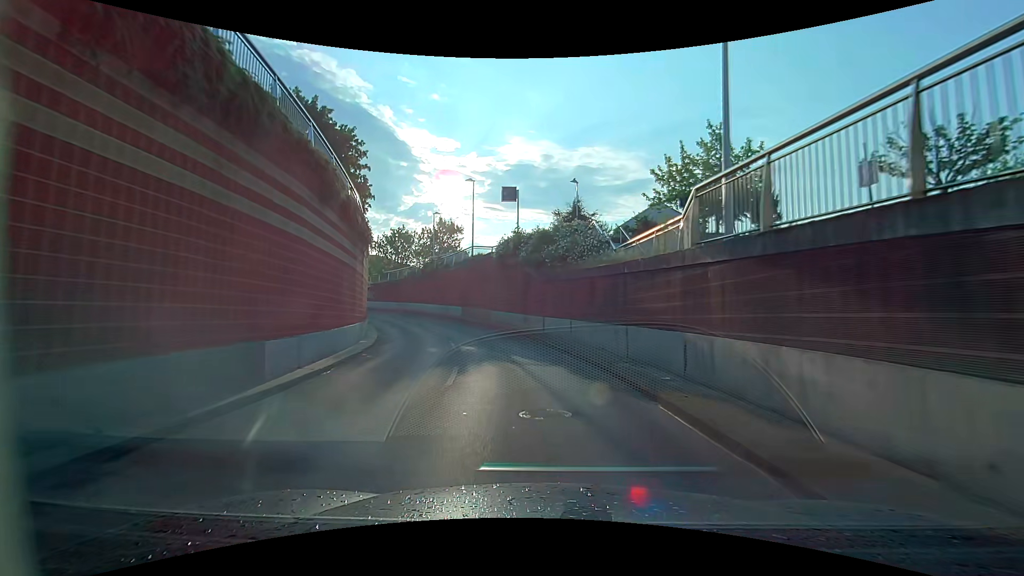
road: unclassified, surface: asphalt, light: Day
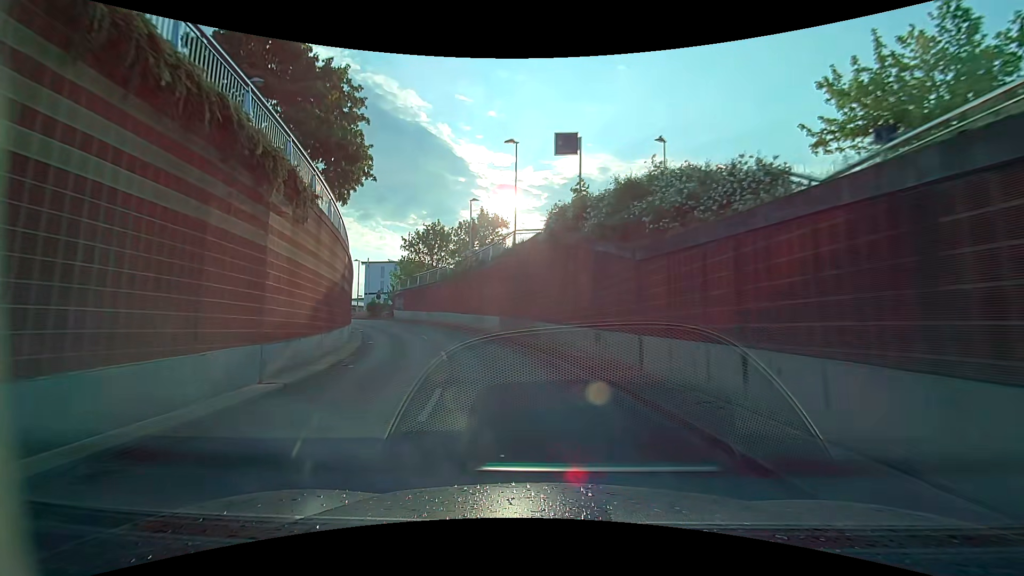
(-1.1, +11.7) m; -10°
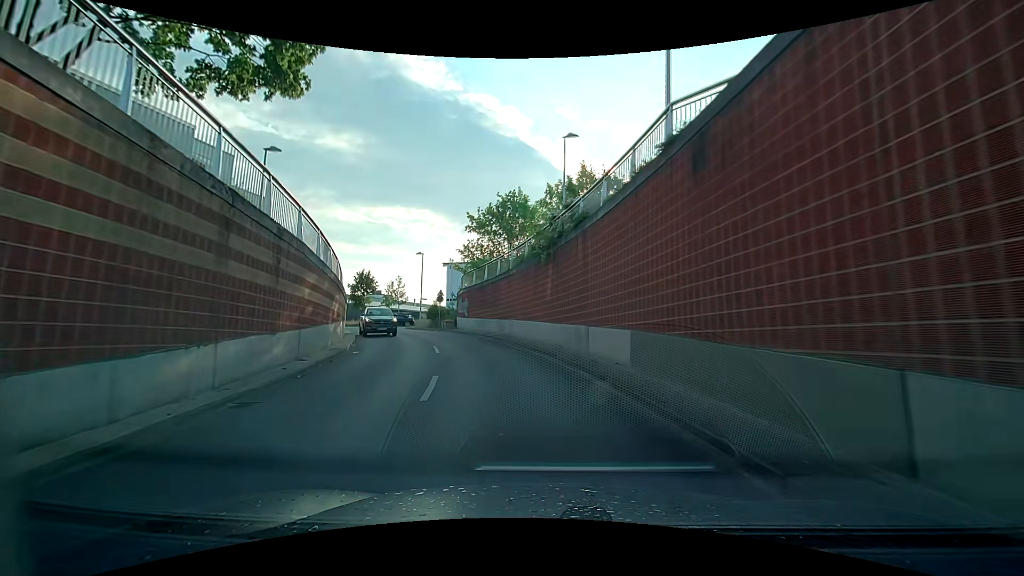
(-1.9, +16.9) m; -12°
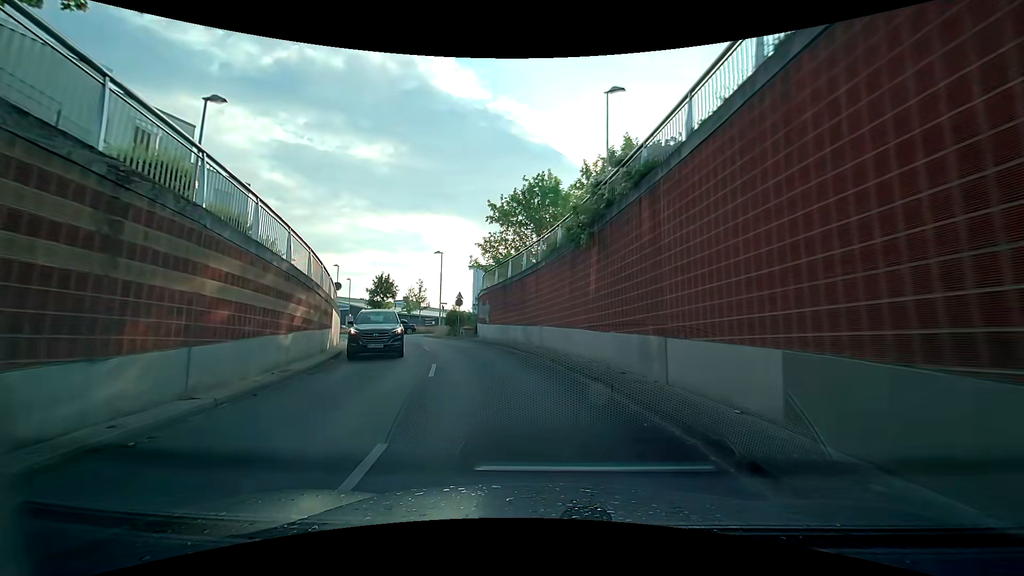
(-0.3, +5.6) m; -3°
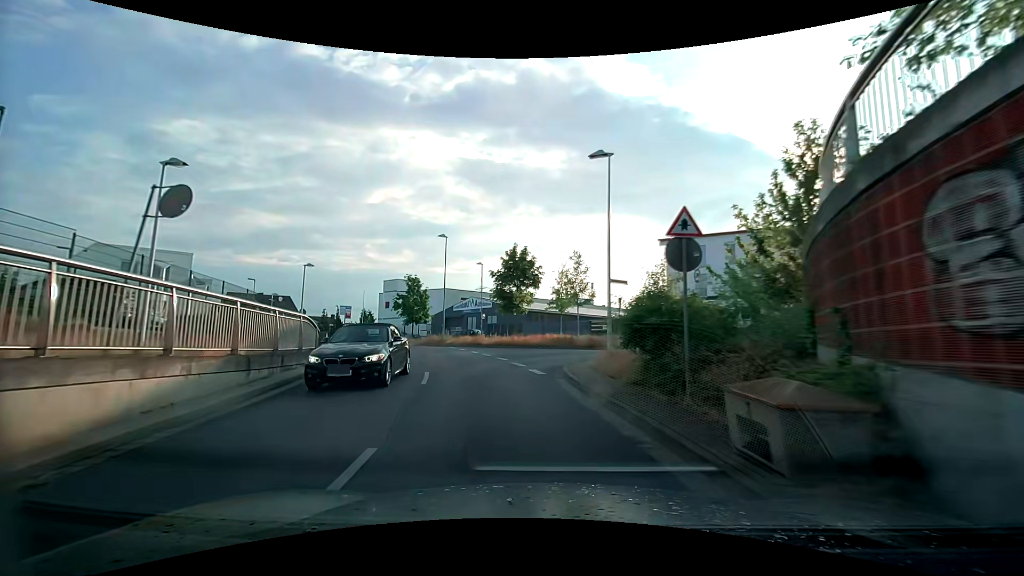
(-4.8, +26.7) m; -20°
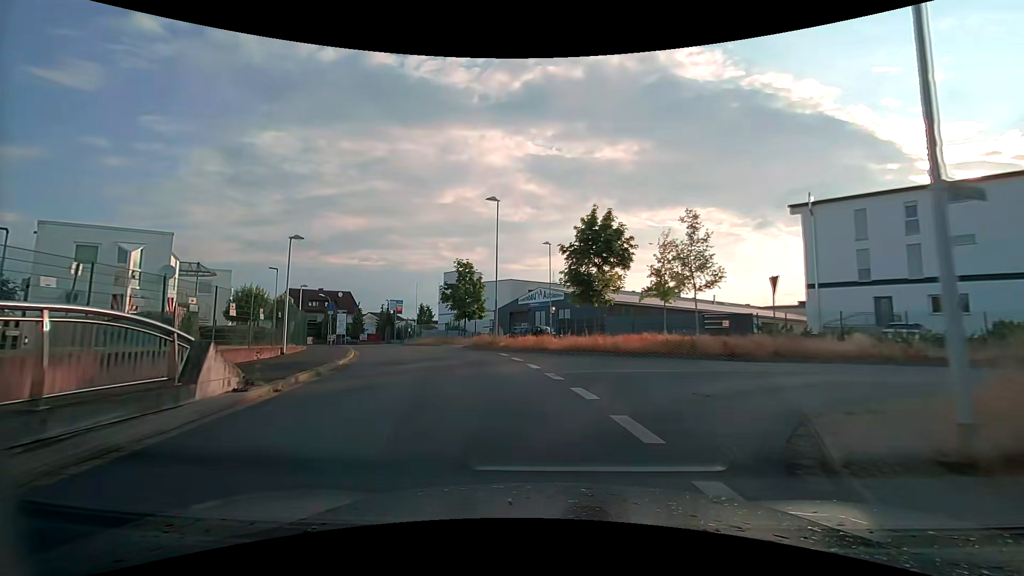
(-0.8, +10.9) m; -8°
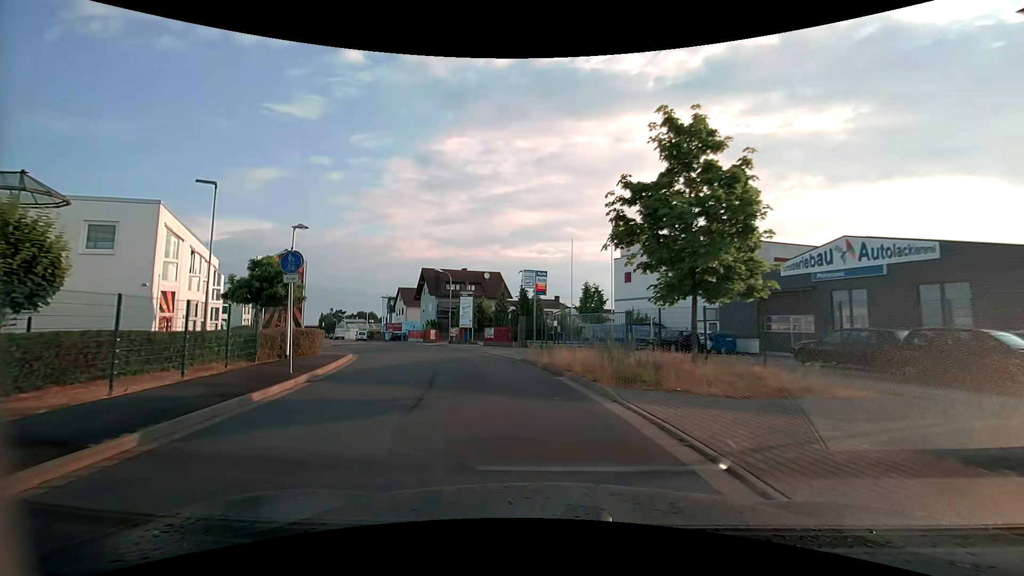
(-5.0, +27.6) m; -20°
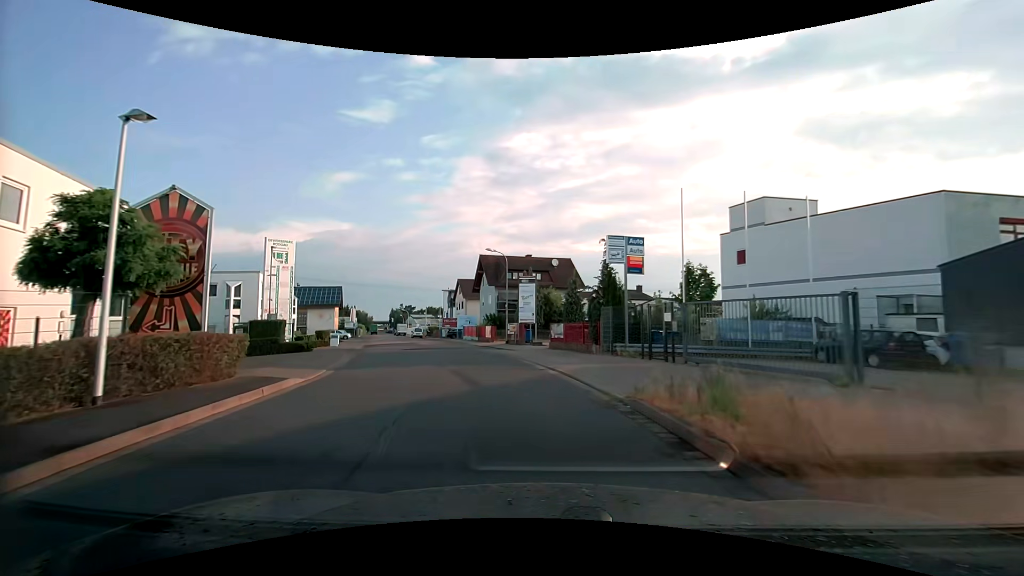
(-0.8, +11.5) m; -8°
(-1, +10) (-2, +20) (-5, +29) (-8, +39) (-12, +48) (-15, +58) (-18, +67) (-22, +77) (-25, +86) (-29, +95) m
